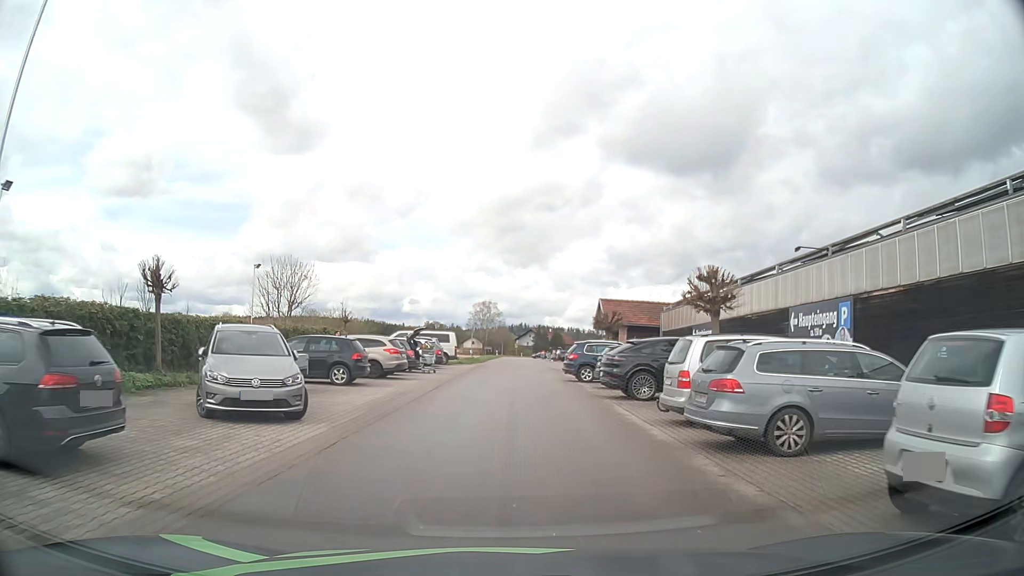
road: unclassified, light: Day
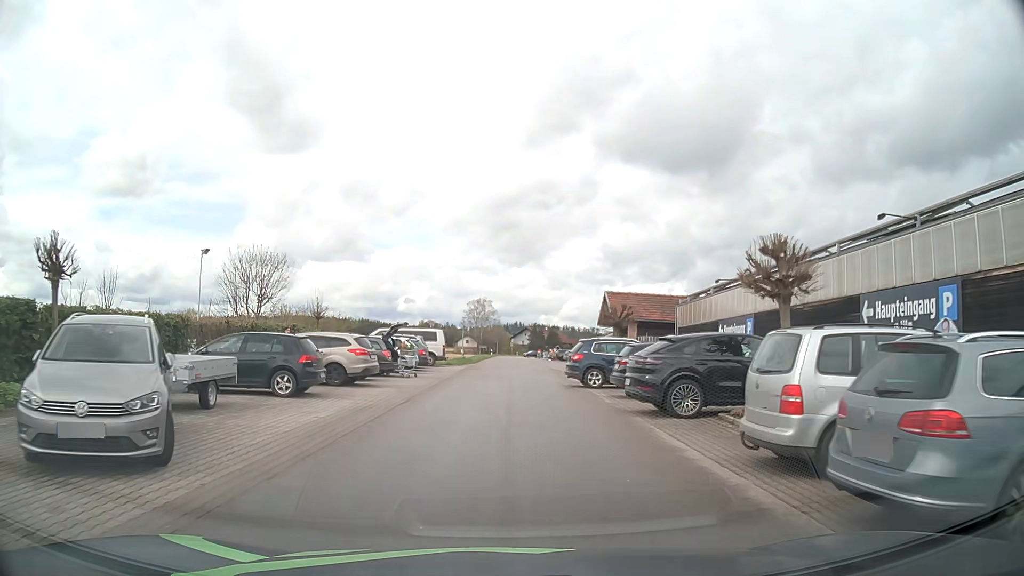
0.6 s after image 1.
(+0.1, +4.7) m; +1°
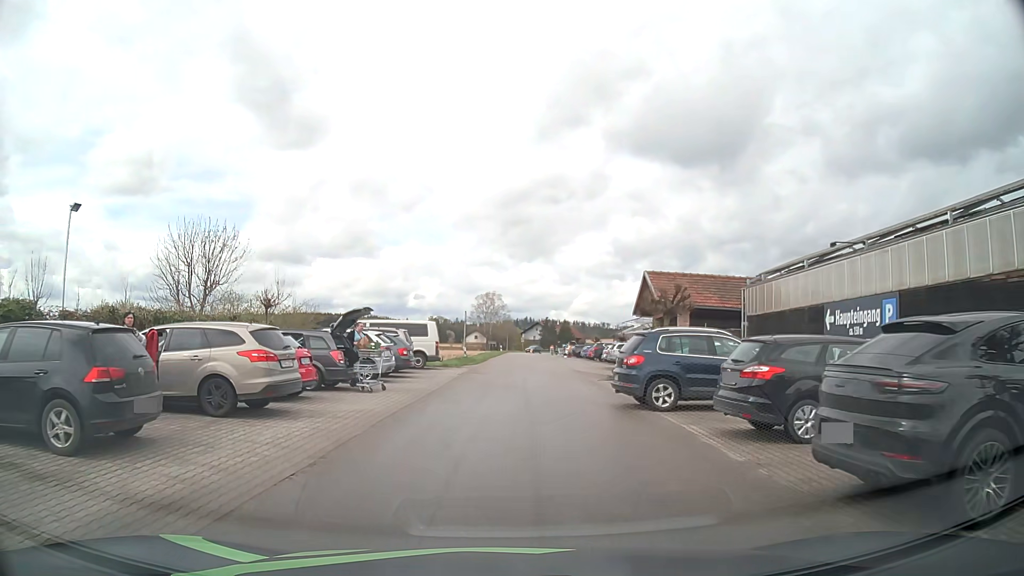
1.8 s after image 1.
(0.0, +8.5) m; -1°
(0, +10) (0, +20) (0, +30) (+1, +40) (+2, +50) (+2, +60) (+3, +70) (+3, +80) (+3, +90) (+3, +100) m
